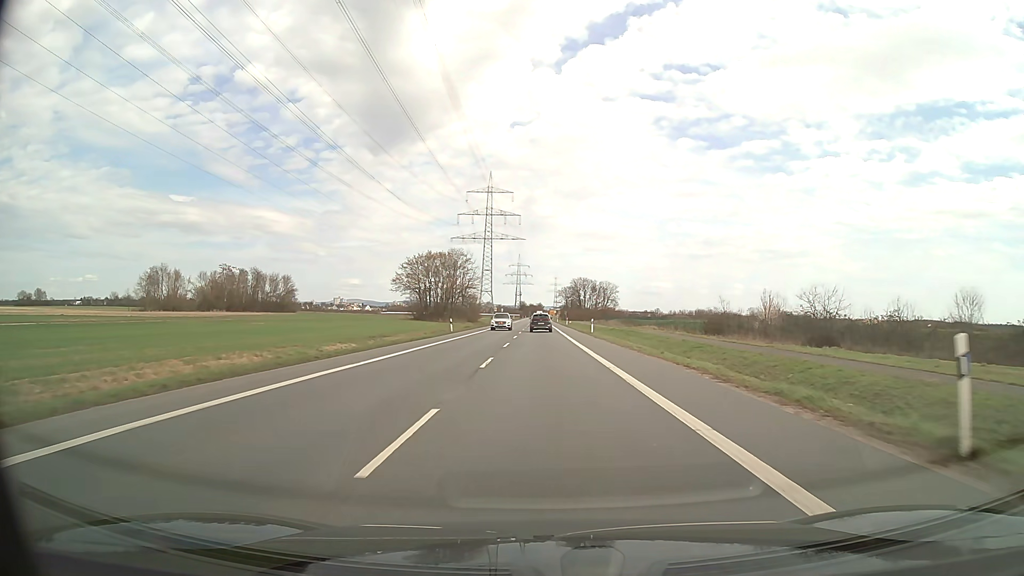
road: secondary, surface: asphalt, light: Day
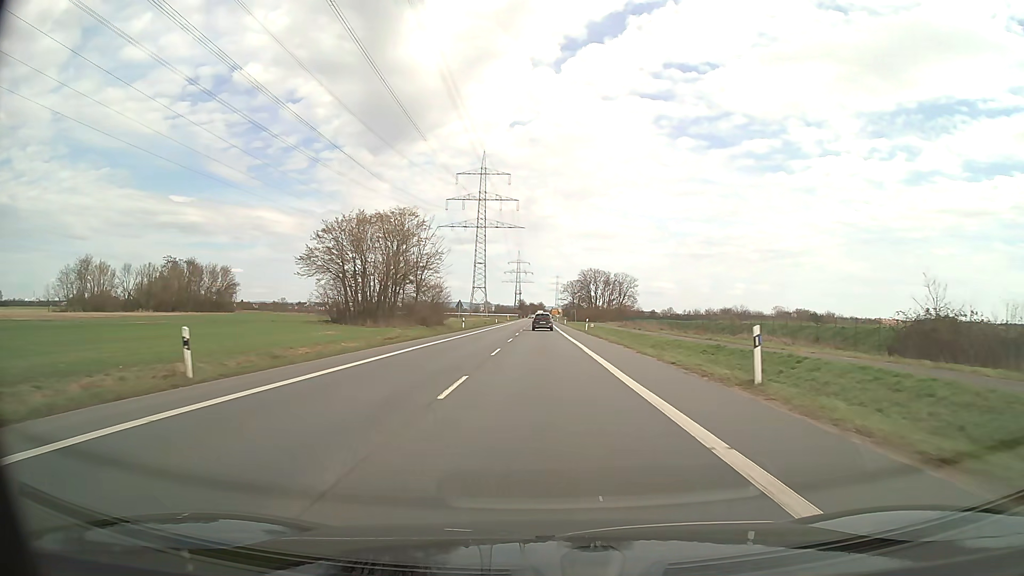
(-0.1, +42.9) m; 0°
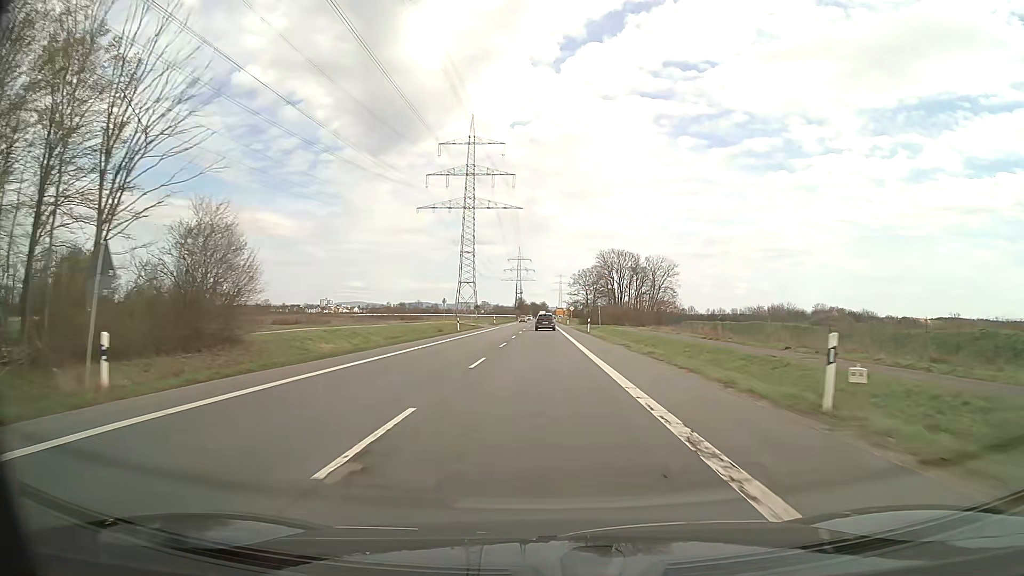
(0.0, +53.6) m; 0°
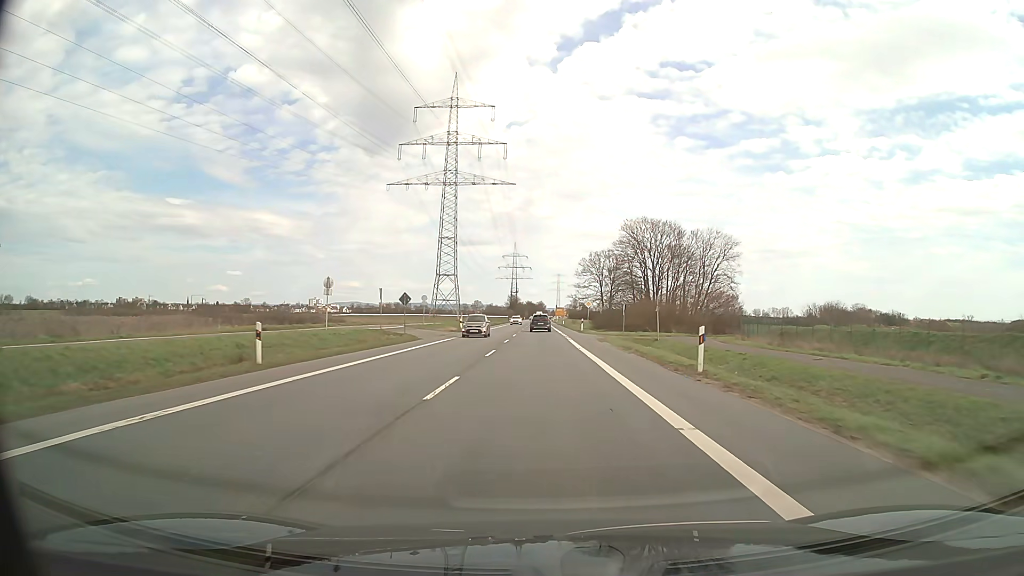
(+0.1, +42.9) m; 0°
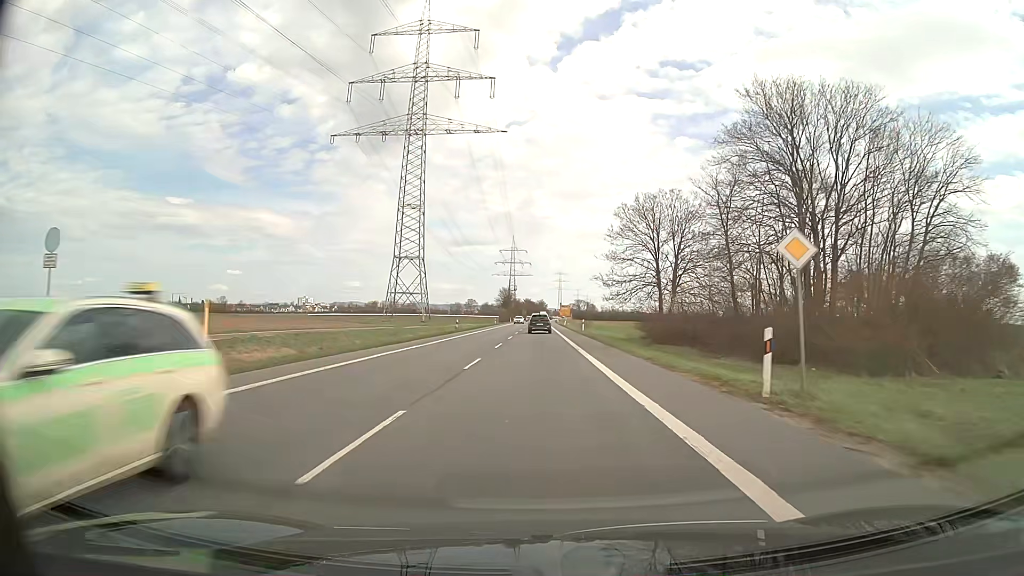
(+0.1, +53.7) m; 0°
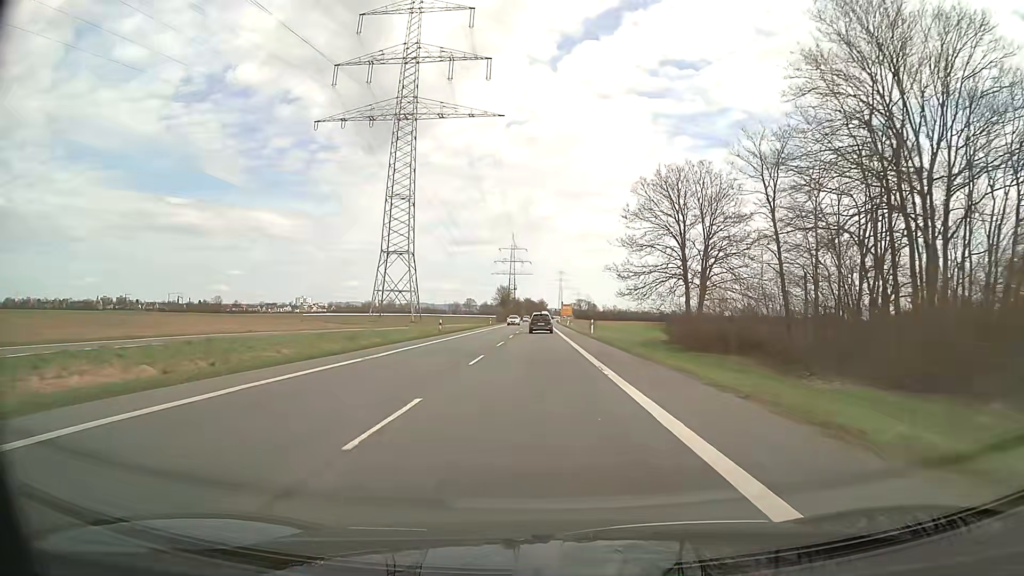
(0.0, +10.8) m; 0°
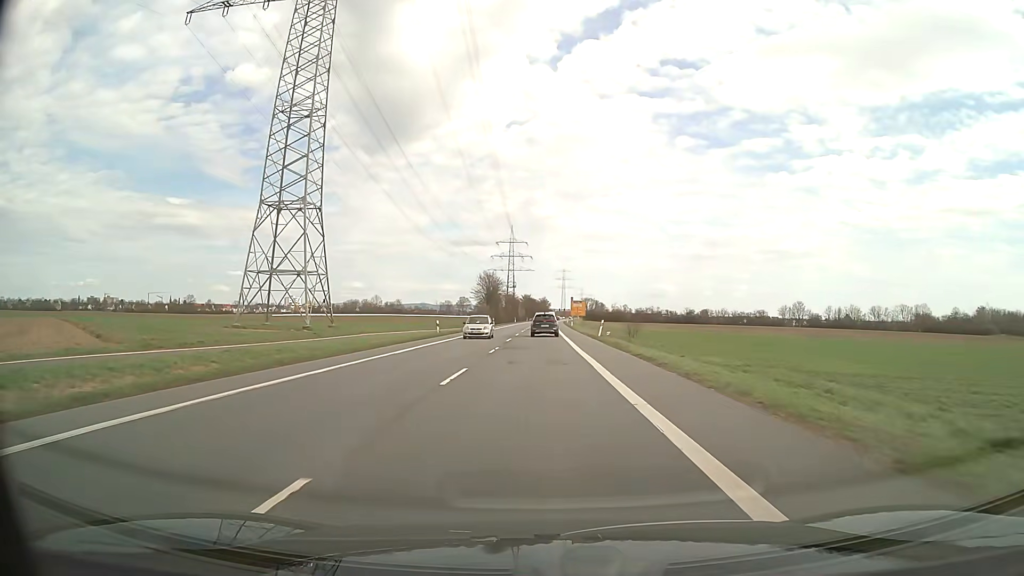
(0.0, +53.8) m; 0°
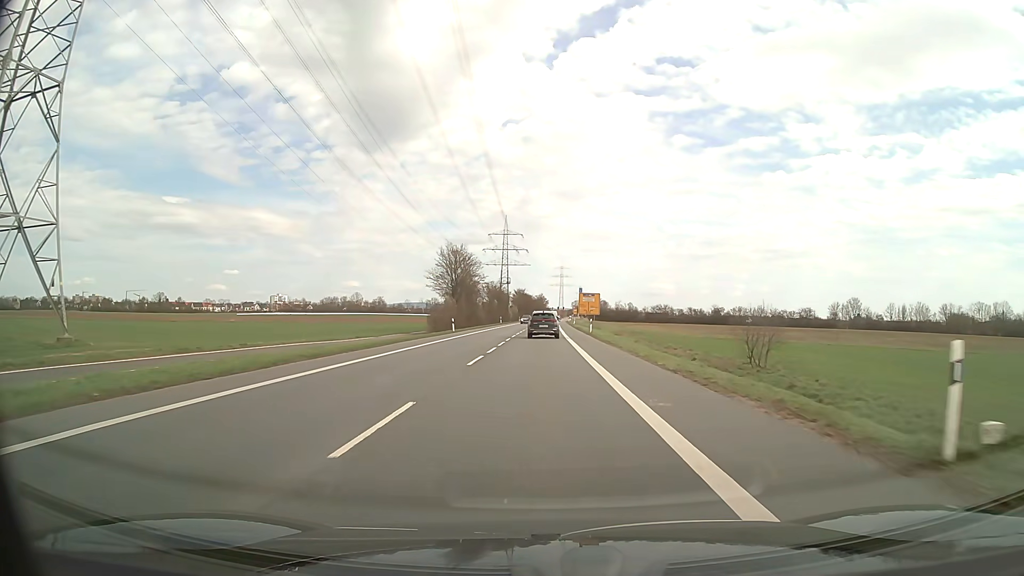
(0.0, +43.0) m; 0°
(0, +10) (0, +20) (0, +30) (0, +40) (0, +50) (0, +60) (+1, +70) (+1, +80) (+1, +90) (+1, +100) m
